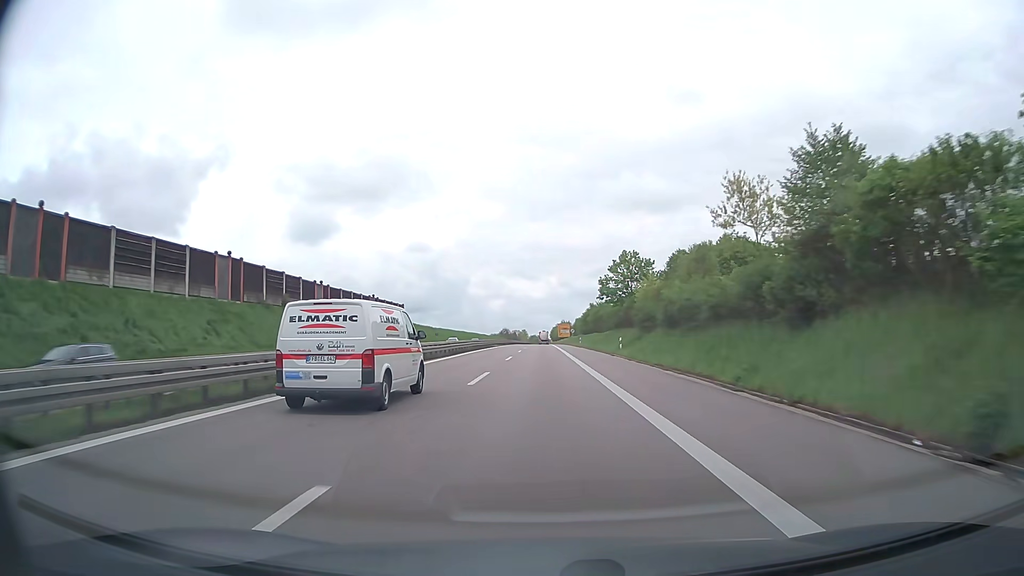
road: trunk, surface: asphalt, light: Day
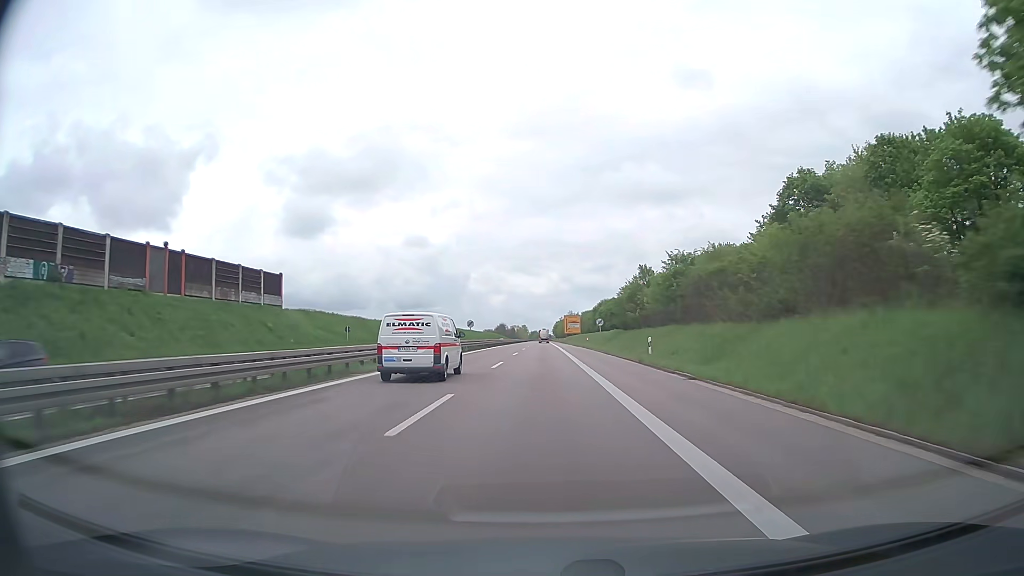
(-0.1, +63.4) m; 0°
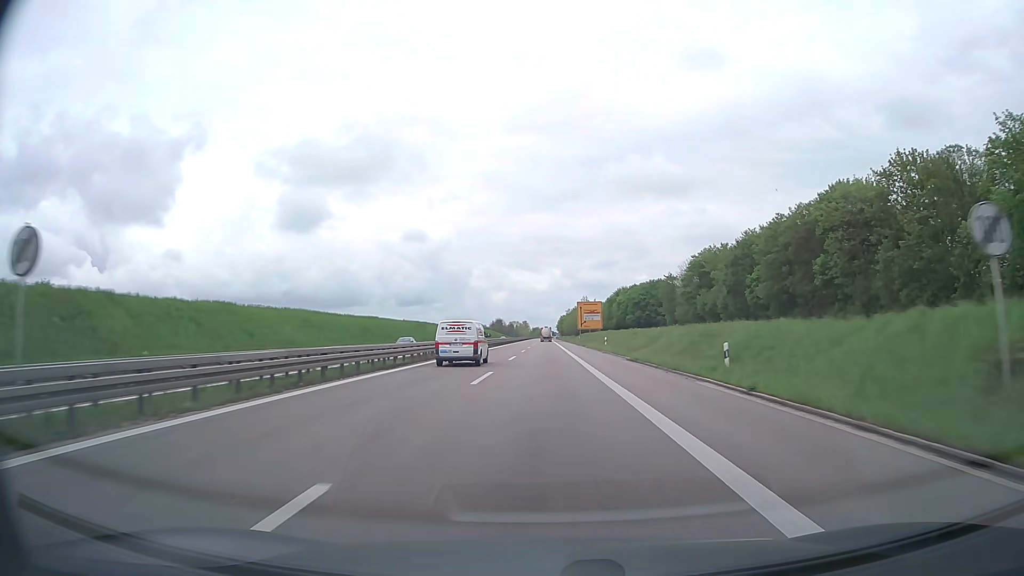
(-0.1, +63.5) m; 0°
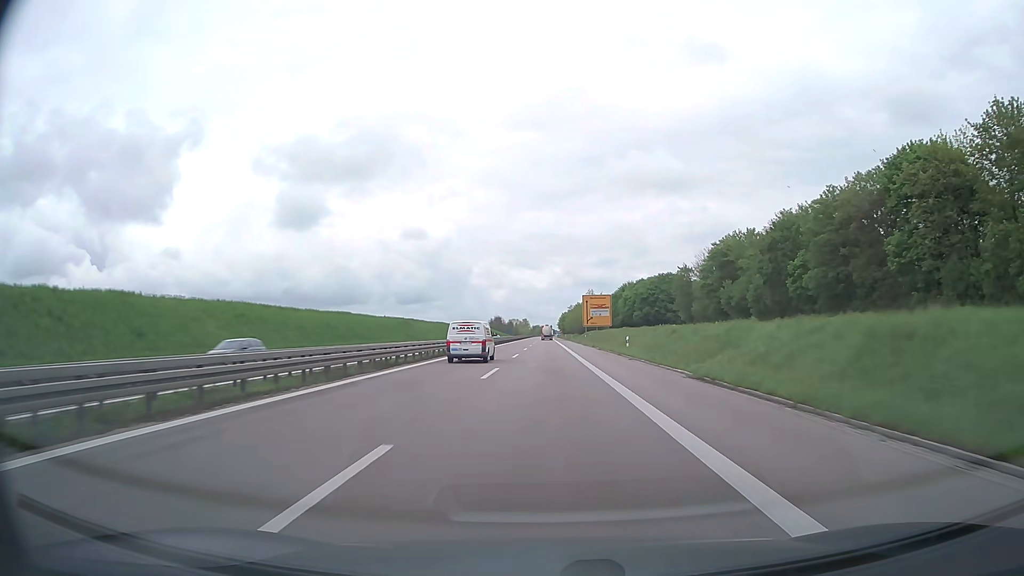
(0.0, +15.9) m; 0°
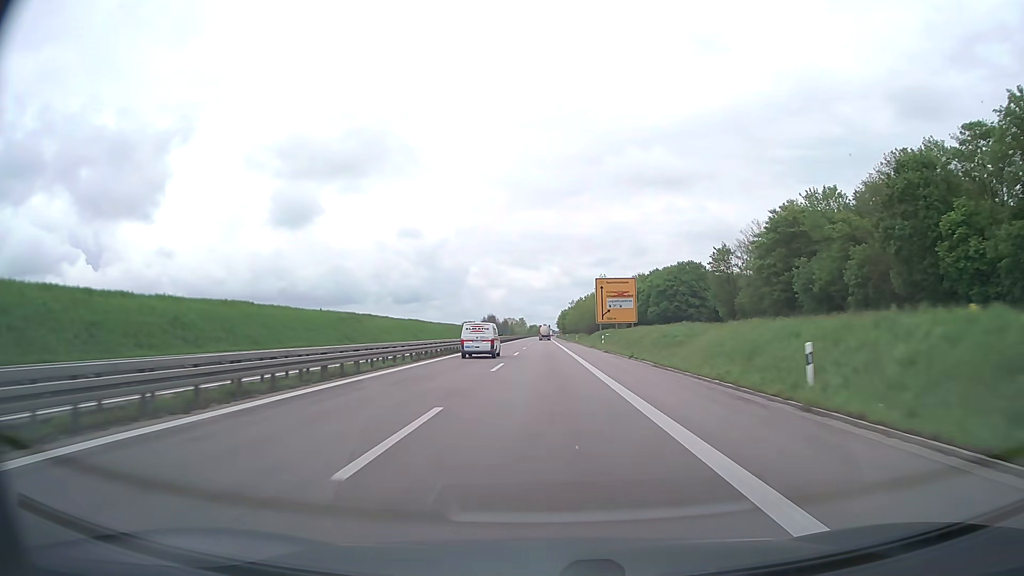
(+0.1, +32.3) m; 0°
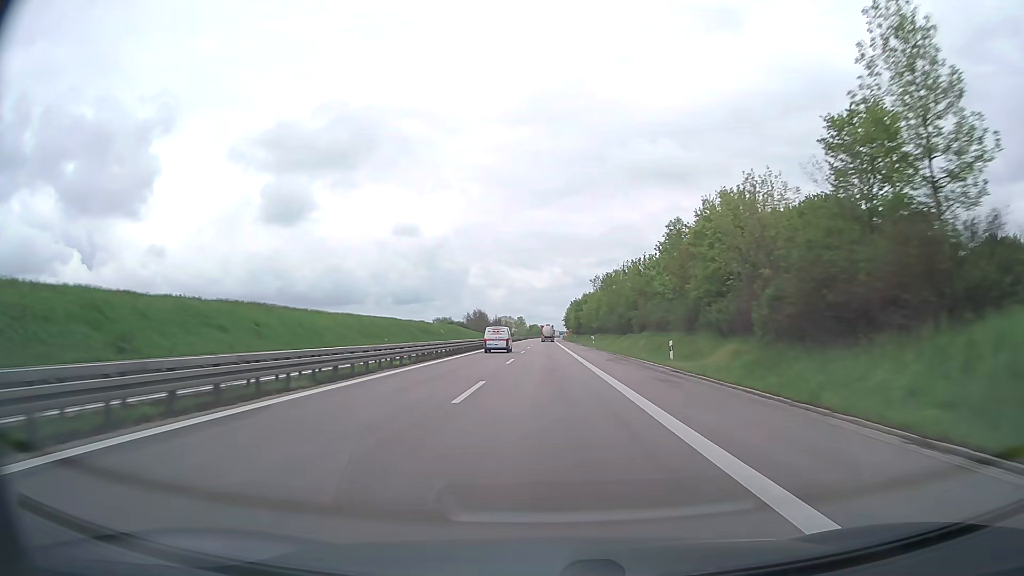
(-0.2, +83.9) m; 0°
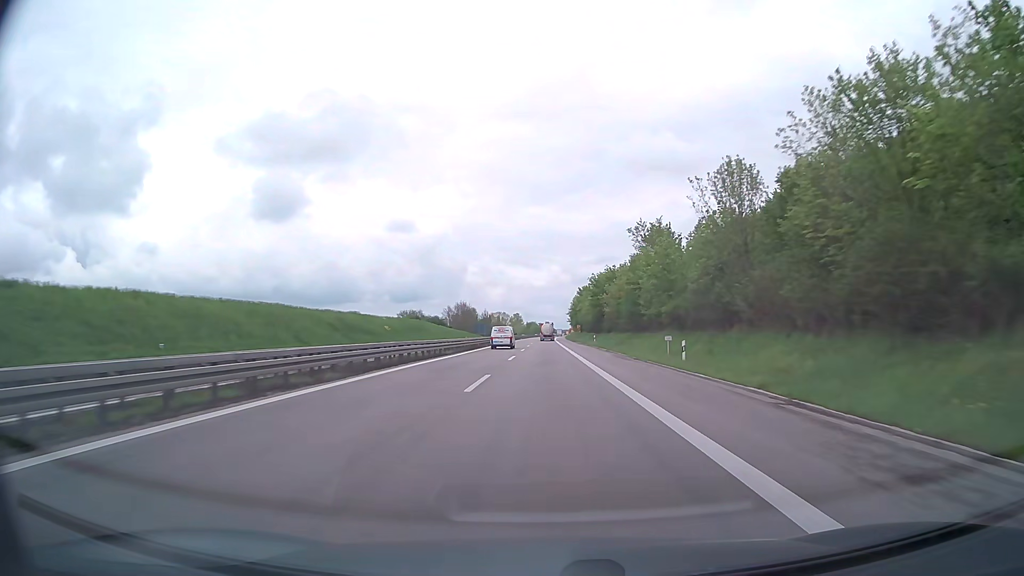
(+0.1, +52.5) m; 0°
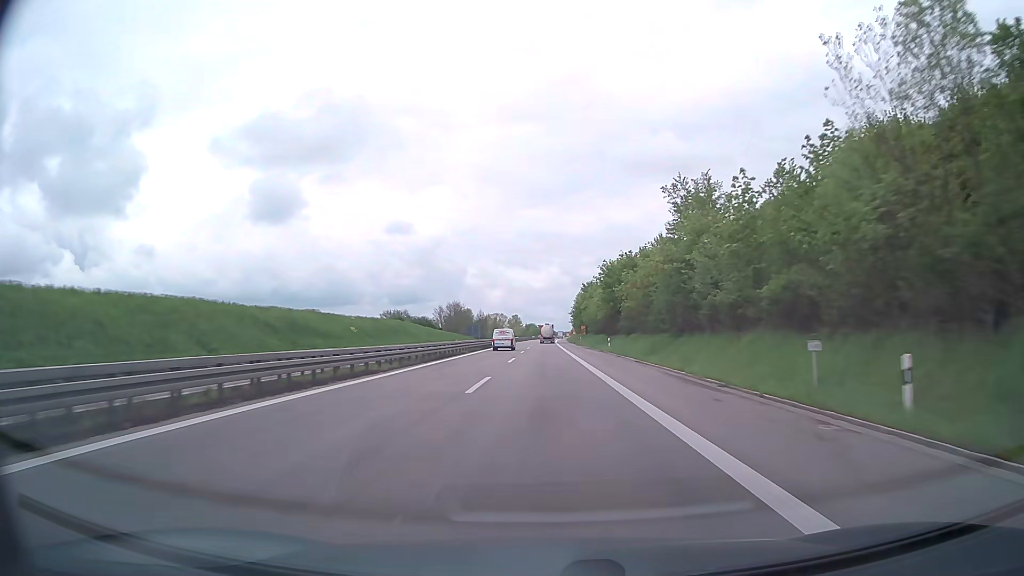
(0.0, +17.8) m; 0°
(0, +10) (0, +20) (0, +30) (0, +40) (0, +50) (0, +60) (0, +70) (0, +80) (0, +90) (0, +100) m
